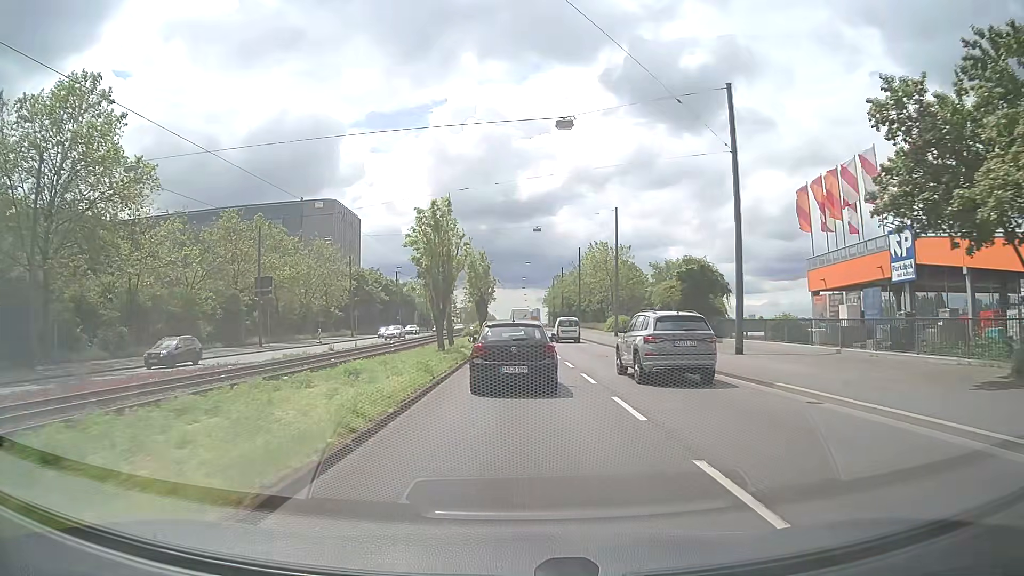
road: primary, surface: asphalt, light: Day
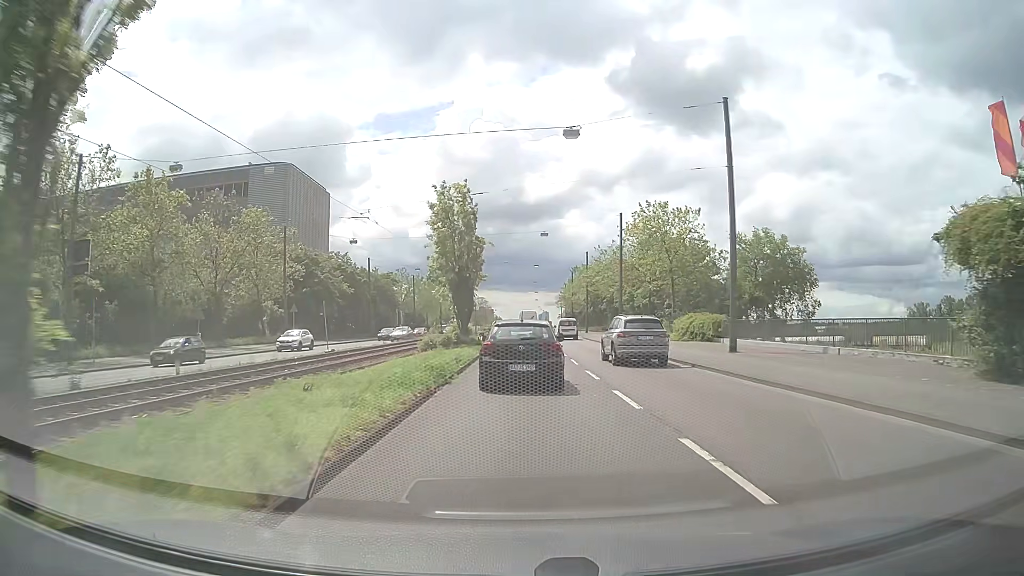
(-0.2, +28.7) m; -1°
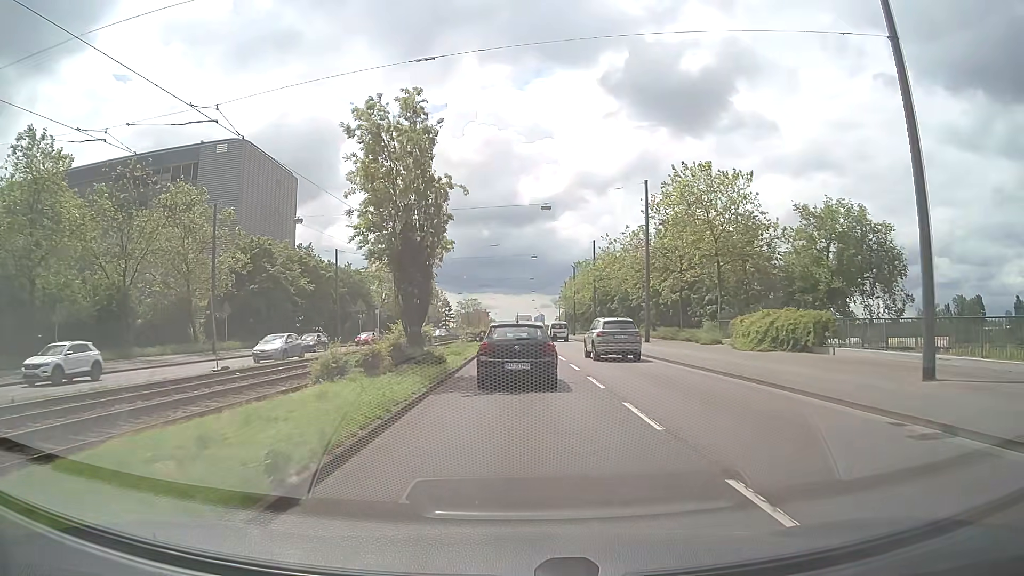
(+0.1, +14.2) m; 0°
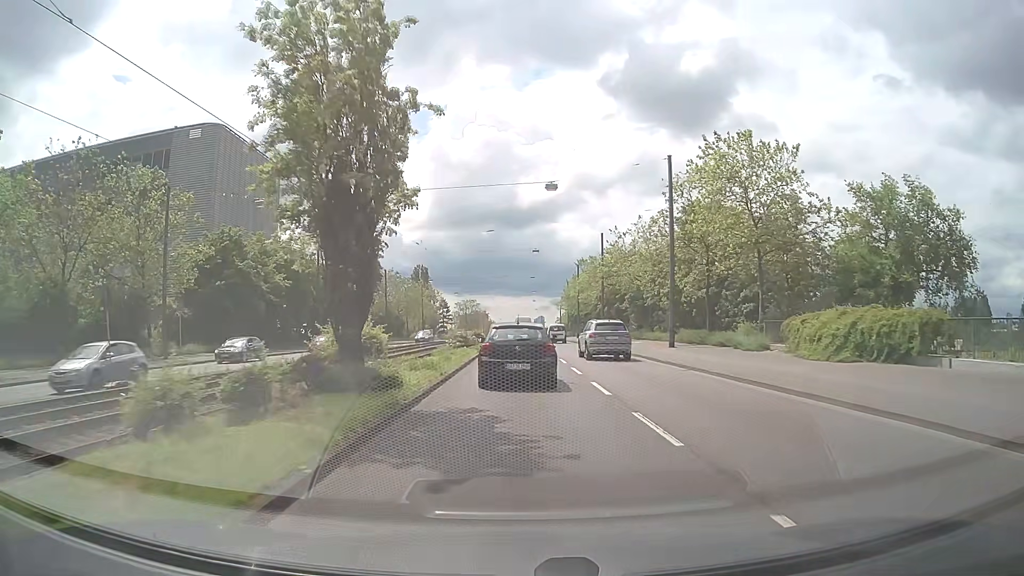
(0.0, +7.2) m; 0°
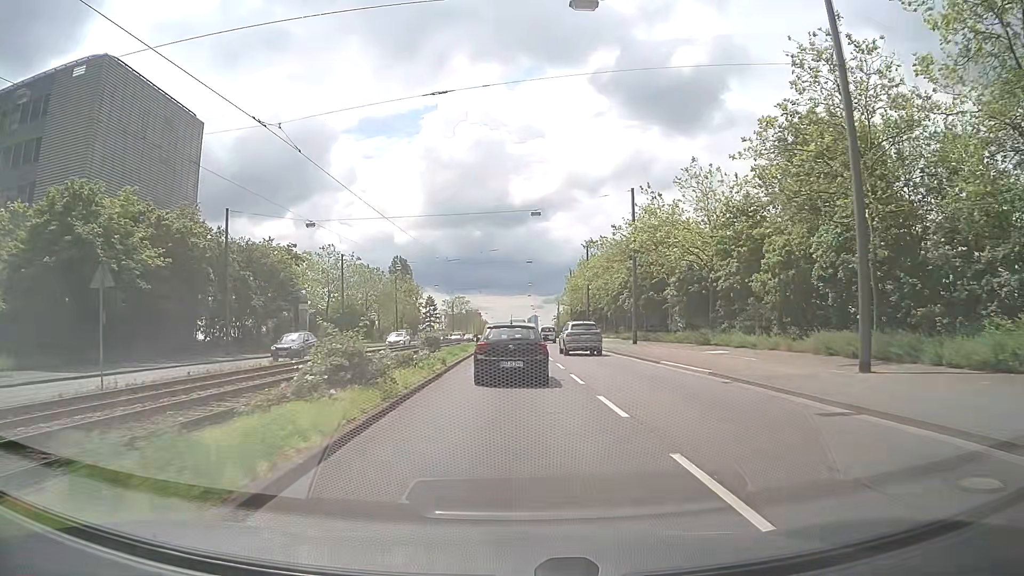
(+0.1, +21.7) m; +1°
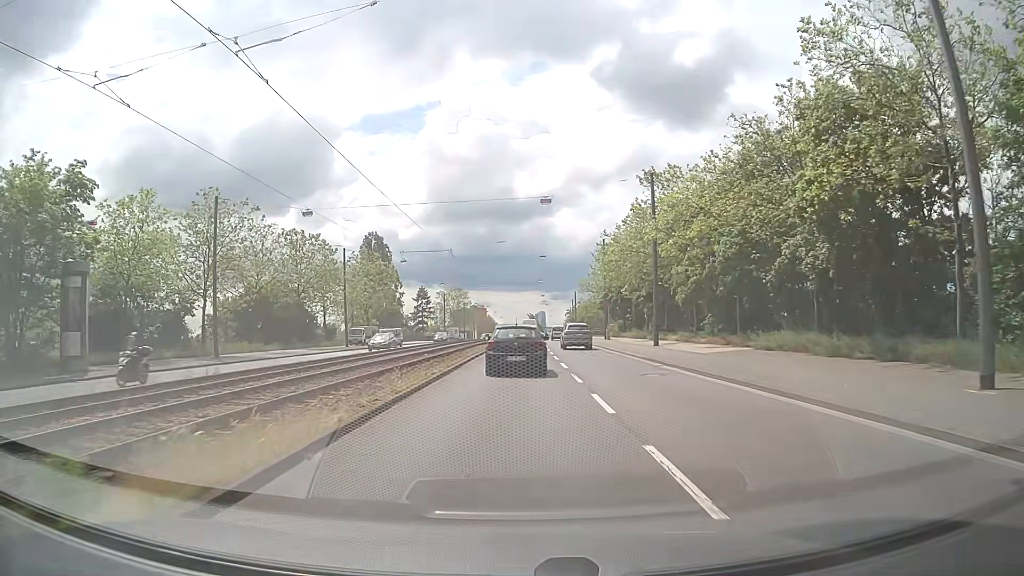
(-0.1, +35.5) m; -1°
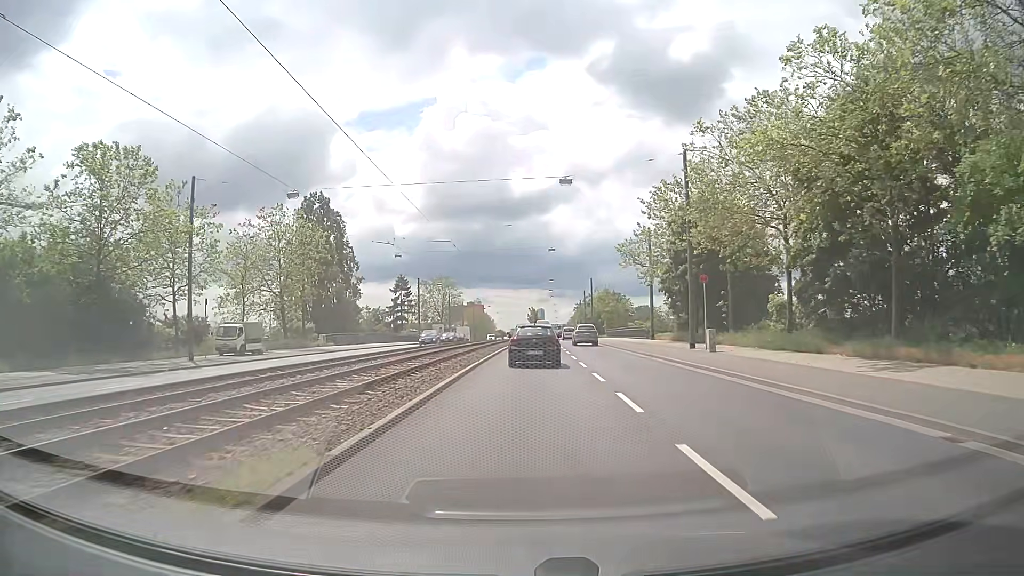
(+0.3, +36.0) m; +1°
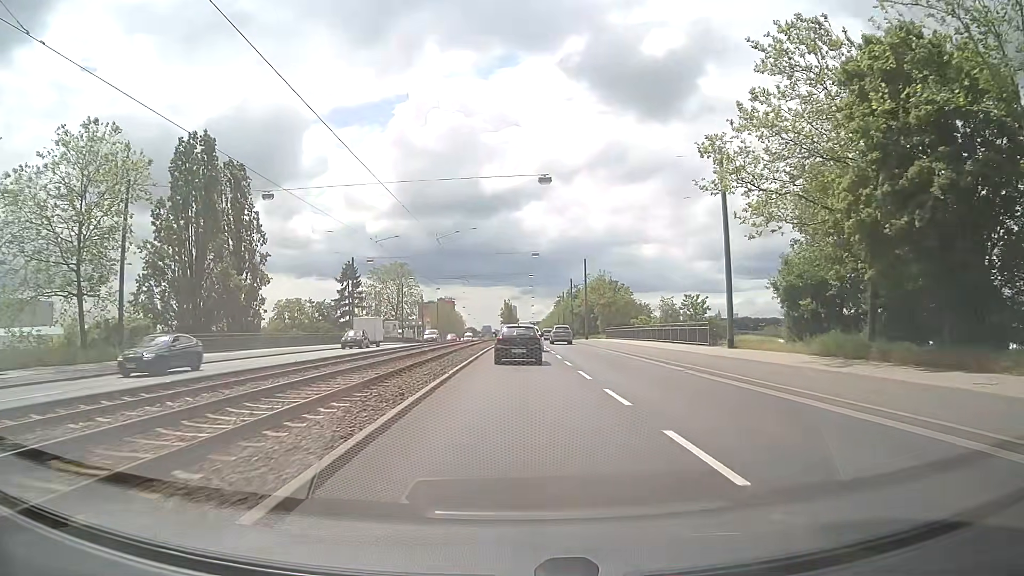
(+0.4, +29.3) m; +2°
(0, +10) (0, +20) (0, +30) (0, +40) (0, +50) (0, +60) (+1, +70) (+1, +80) (+1, +90) (+1, +100) m
